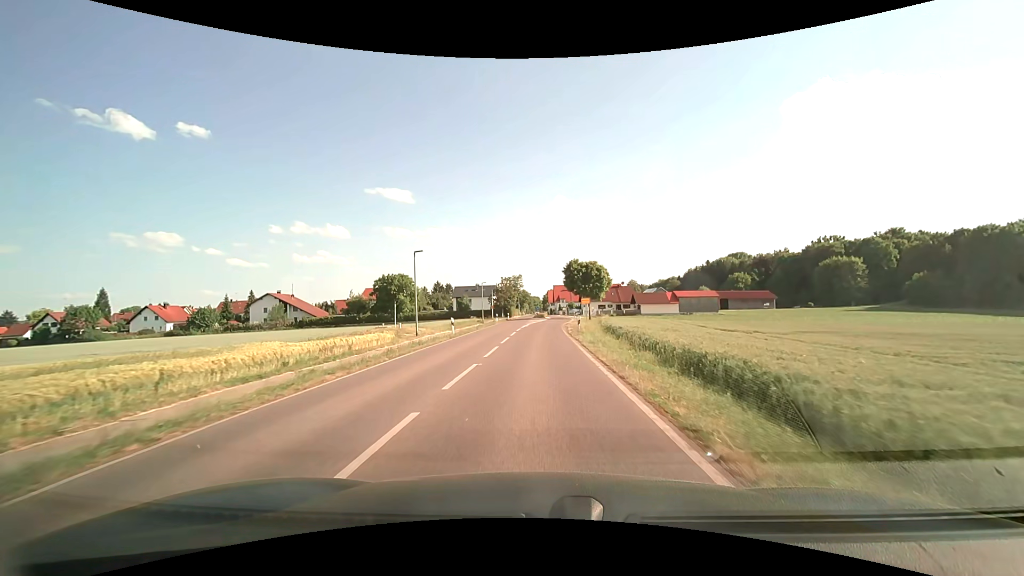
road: tertiary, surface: asphalt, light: Day
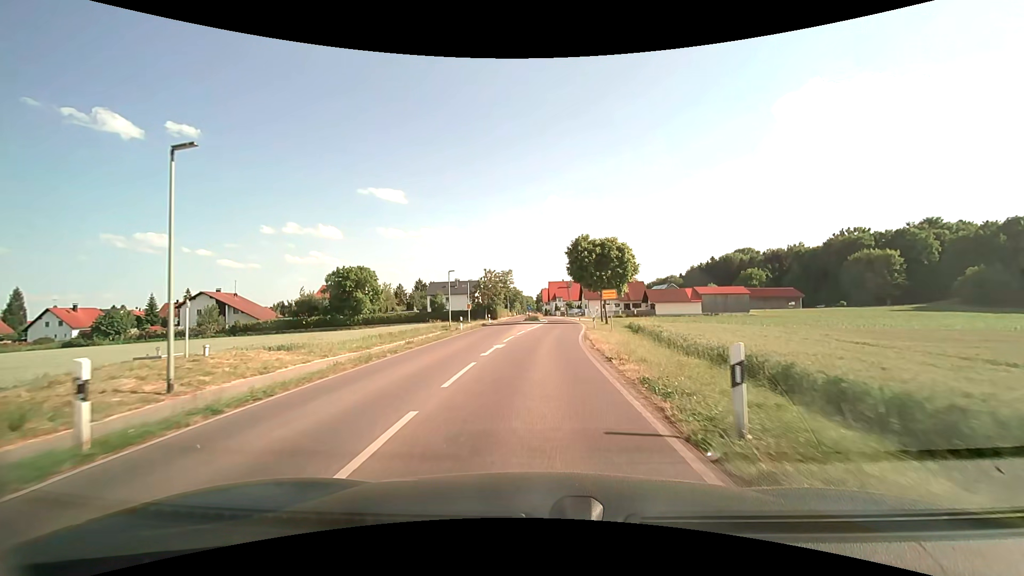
(+0.1, +23.9) m; +1°
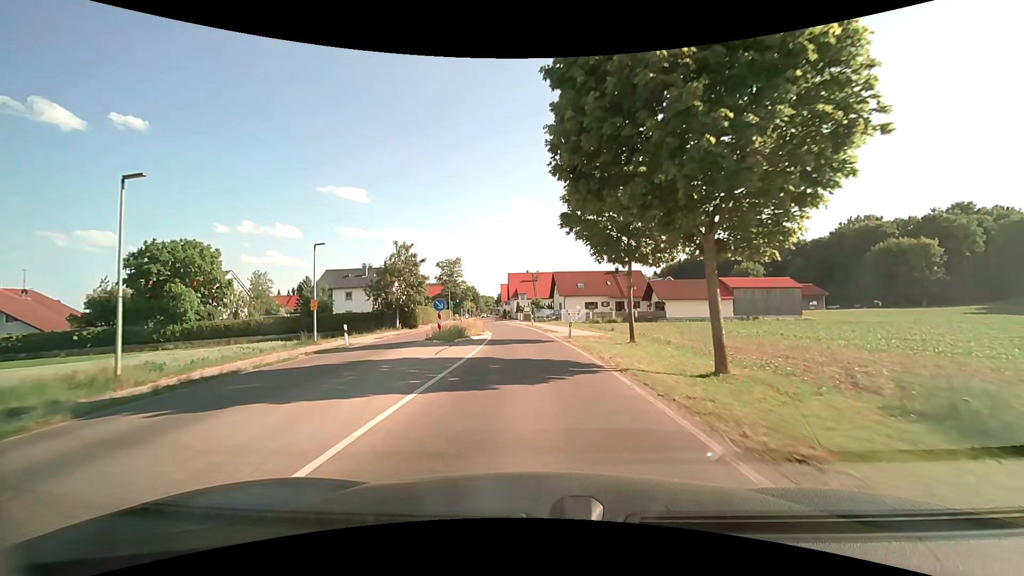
(+1.6, +38.4) m; +4°
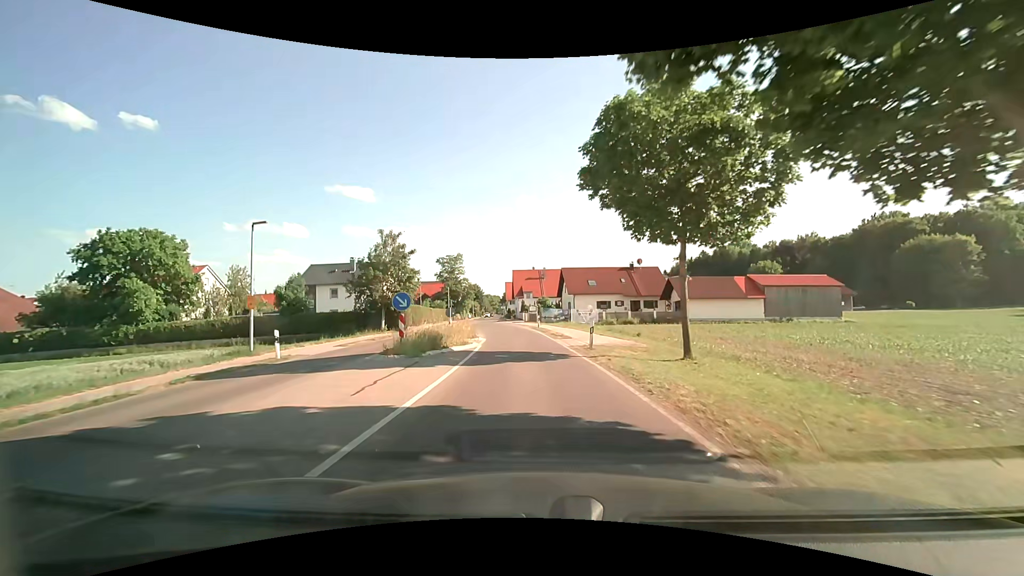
(0.0, +7.5) m; -1°
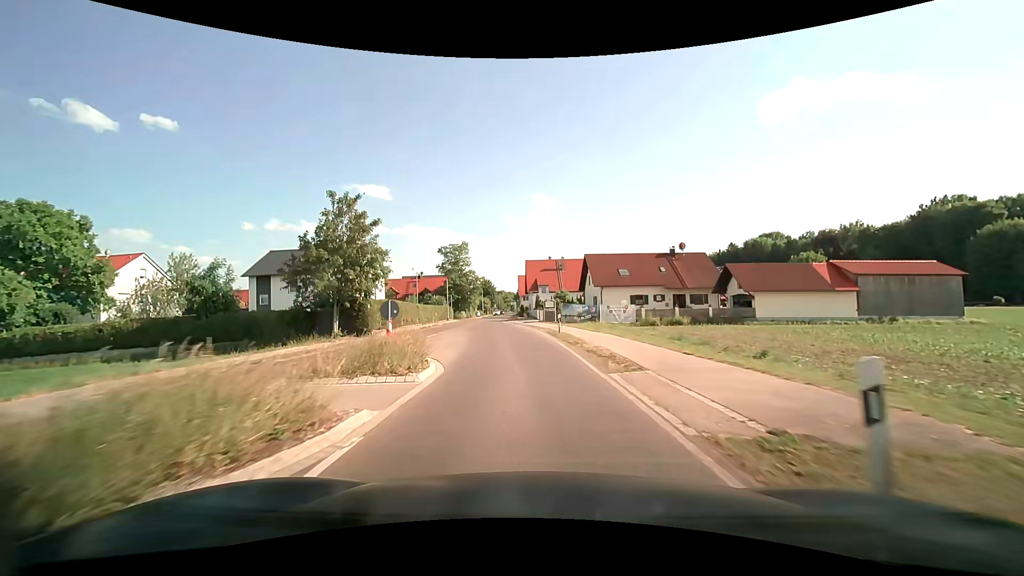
(-0.2, +14.8) m; -2°
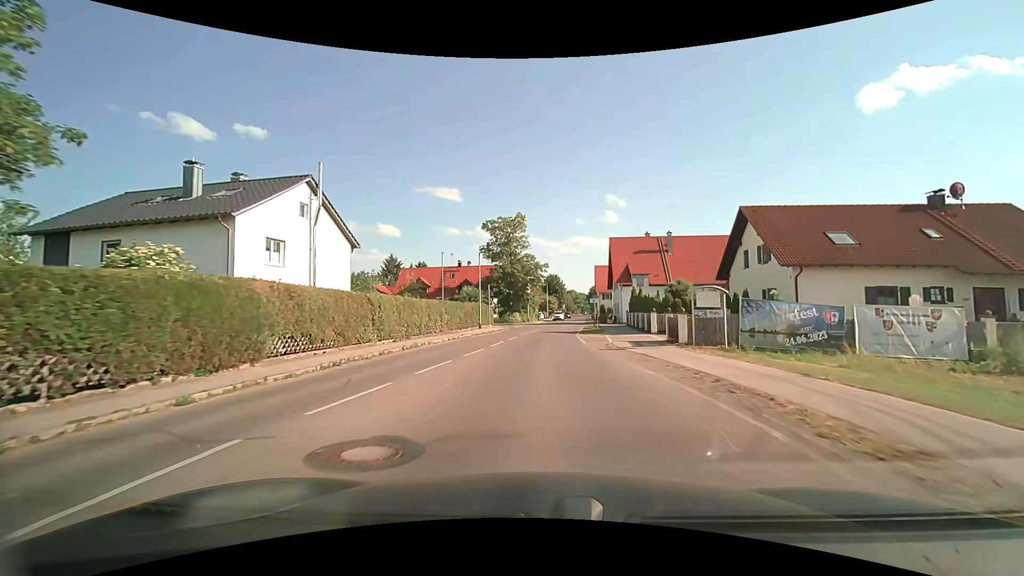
(-2.2, +29.8) m; -8°
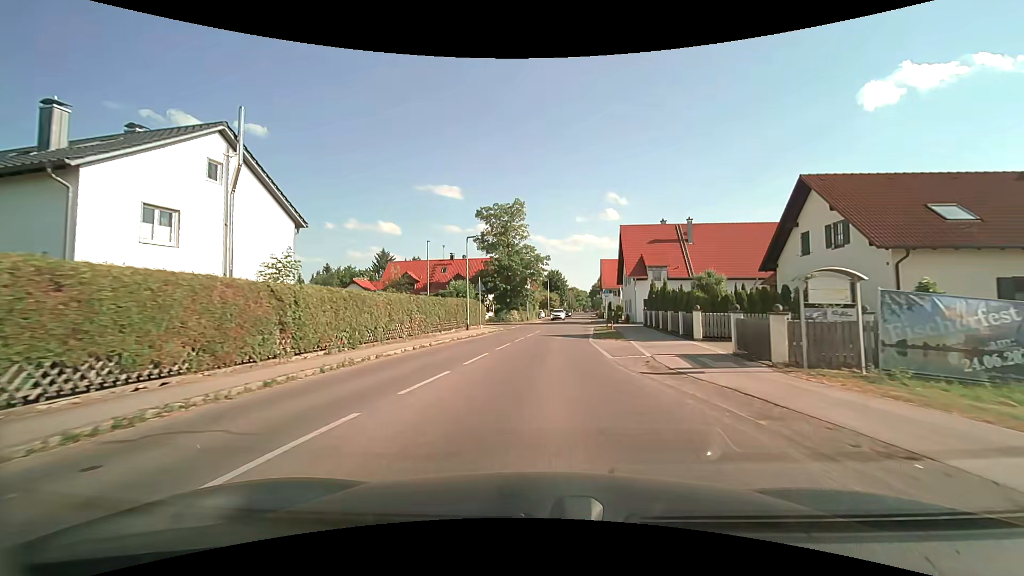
(0.0, +7.4) m; -1°
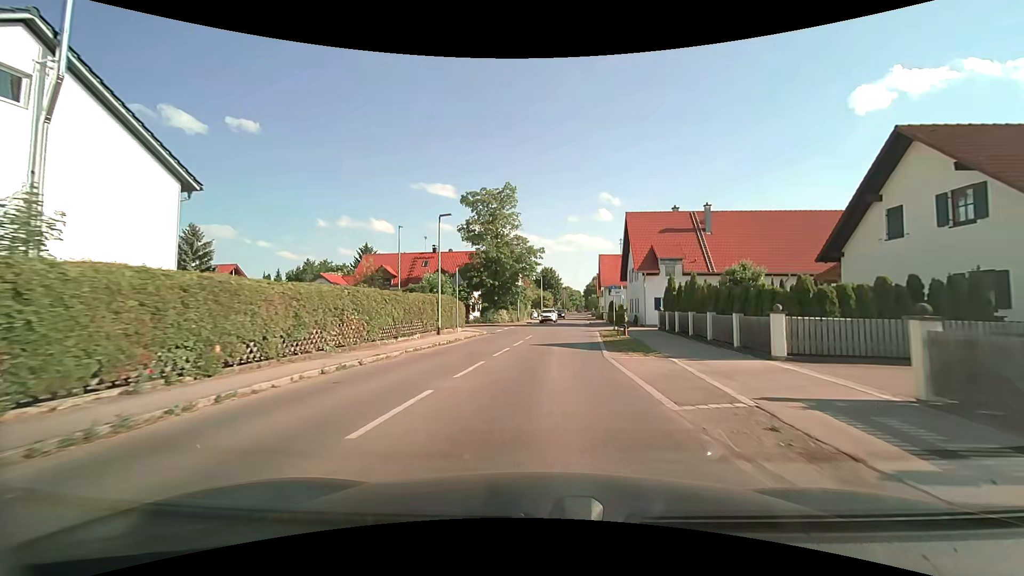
(+0.1, +7.3) m; +1°
(0, +10) (+1, +20) (+2, +30) (+3, +40) (+4, +50) (+4, +60) (+5, +70) (+6, +80) (+7, +90) (+8, +100) m
